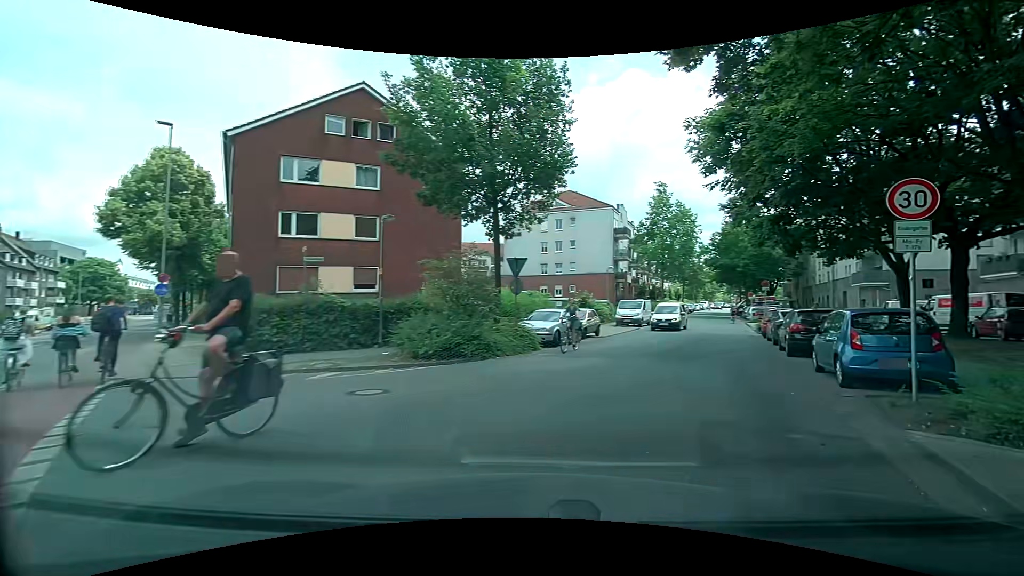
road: secondary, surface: asphalt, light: Day
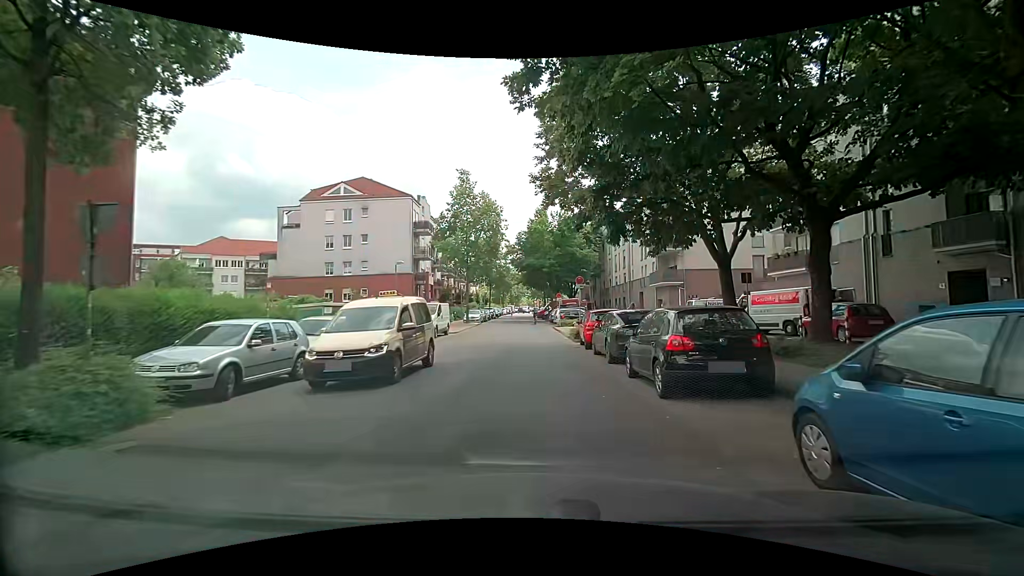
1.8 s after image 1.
(+2.5, +9.1) m; +22°
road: residential
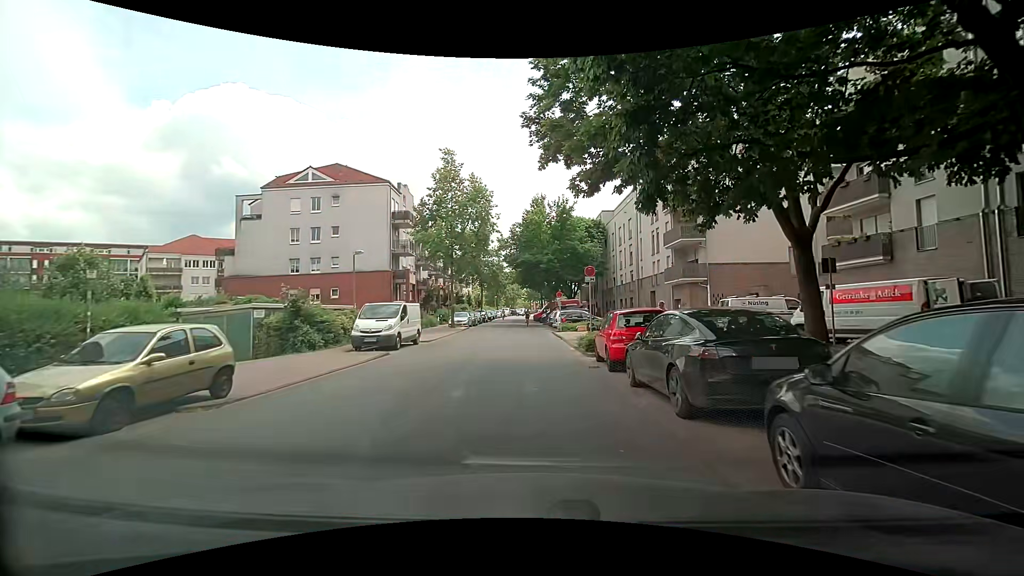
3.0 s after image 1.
(+0.2, +7.0) m; 0°
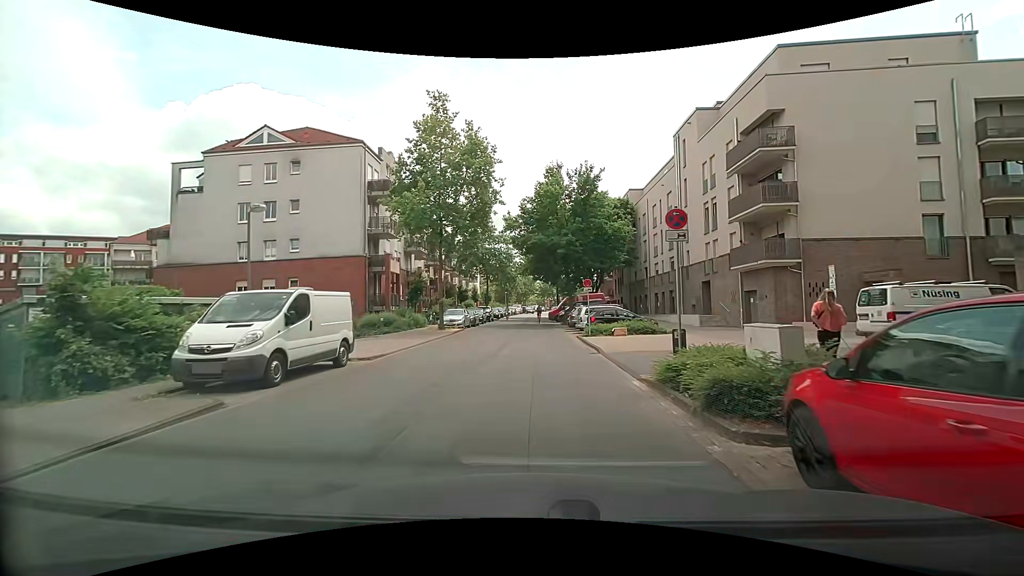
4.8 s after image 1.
(+0.1, +10.8) m; 0°
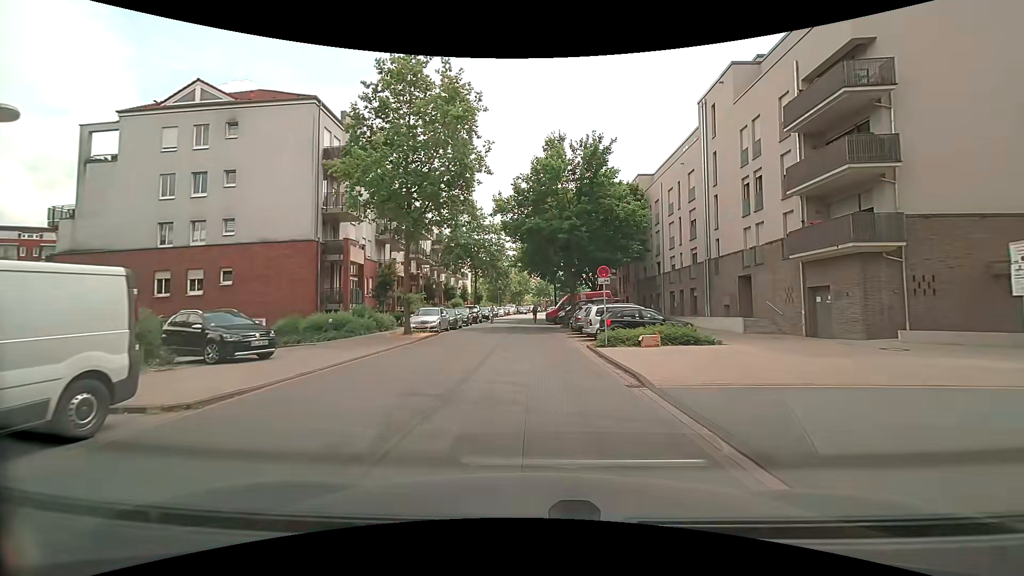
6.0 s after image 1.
(-0.1, +7.4) m; -1°
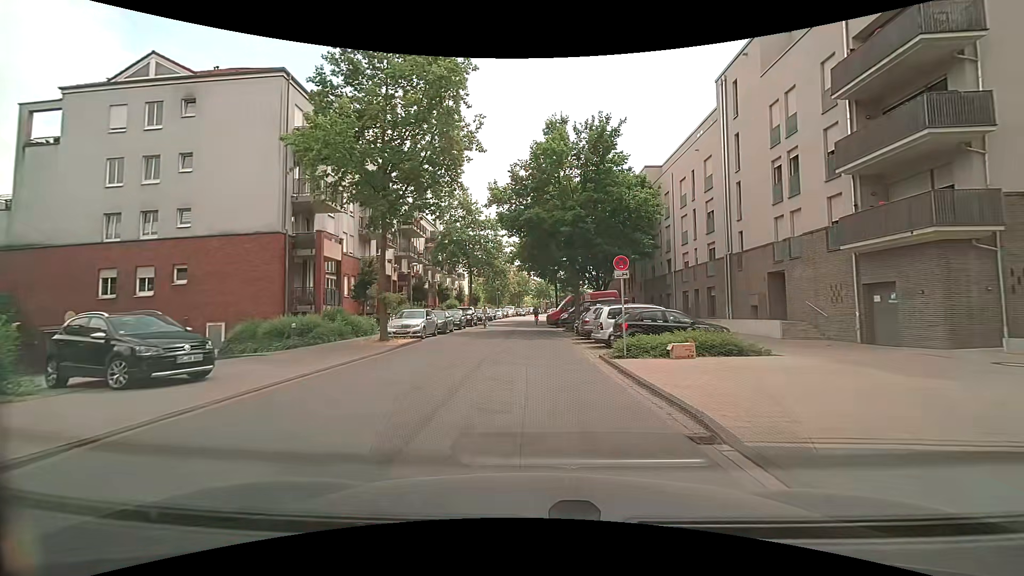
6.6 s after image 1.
(+0.1, +3.8) m; 0°
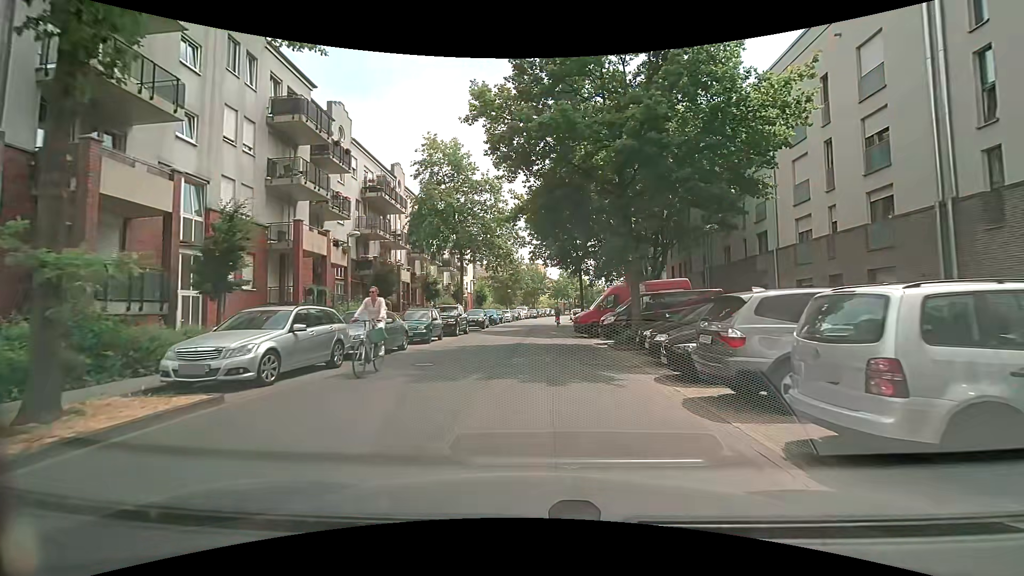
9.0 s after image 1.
(-0.1, +14.7) m; -1°
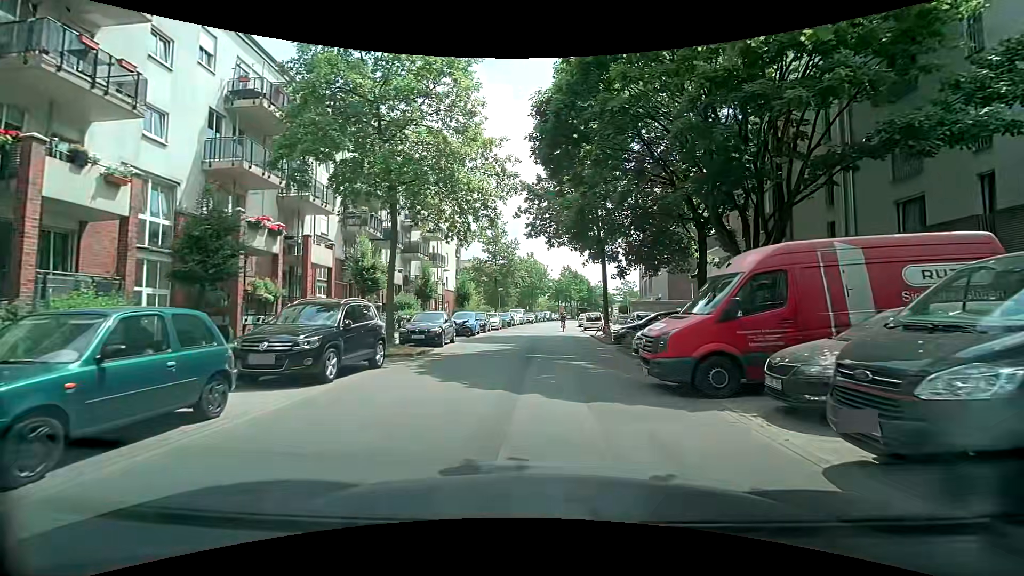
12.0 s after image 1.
(-0.2, +16.1) m; -1°
